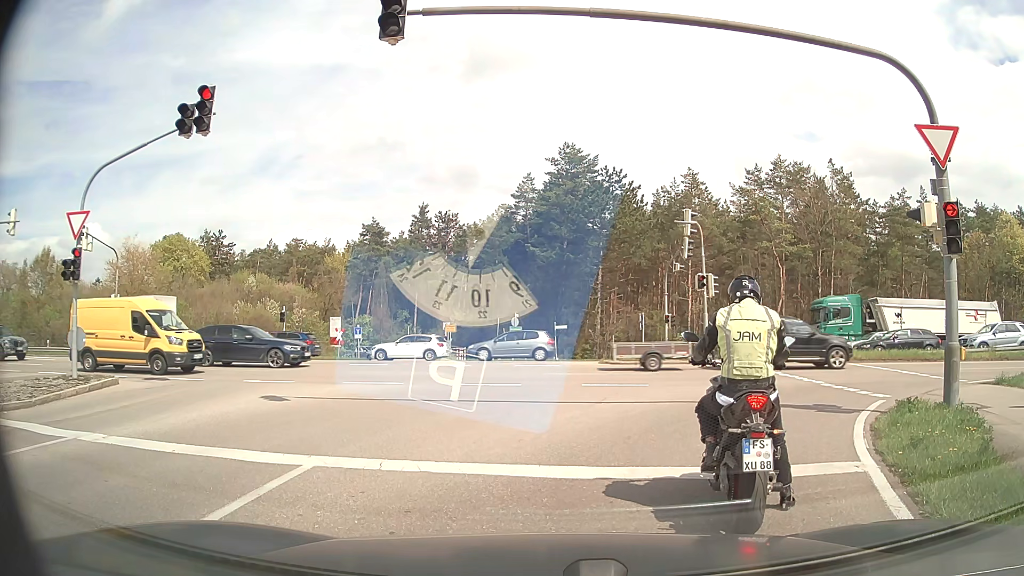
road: secondary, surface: asphalt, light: Day
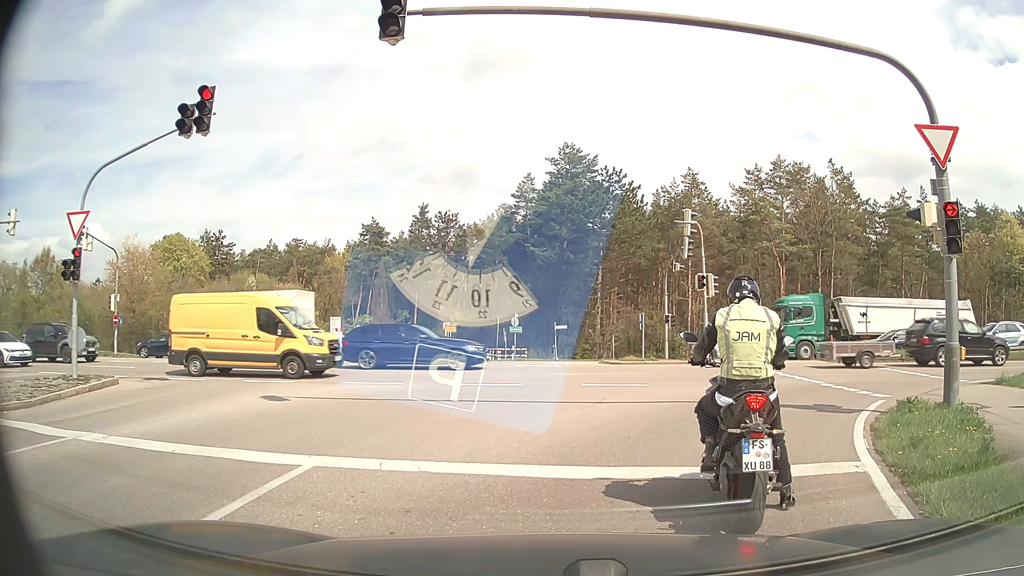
(0.0, 0.0) m; 0°
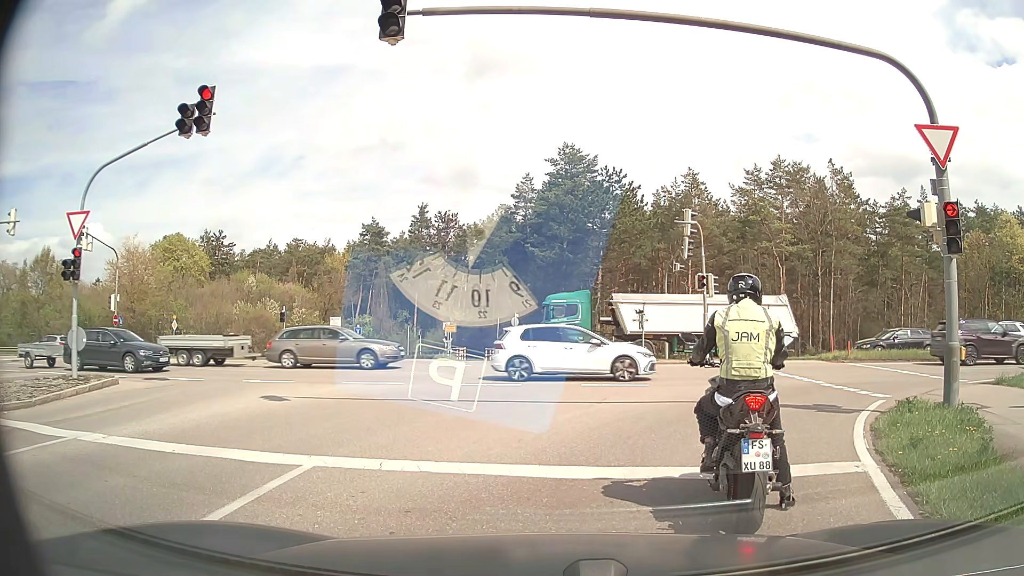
(0.0, 0.0) m; 0°
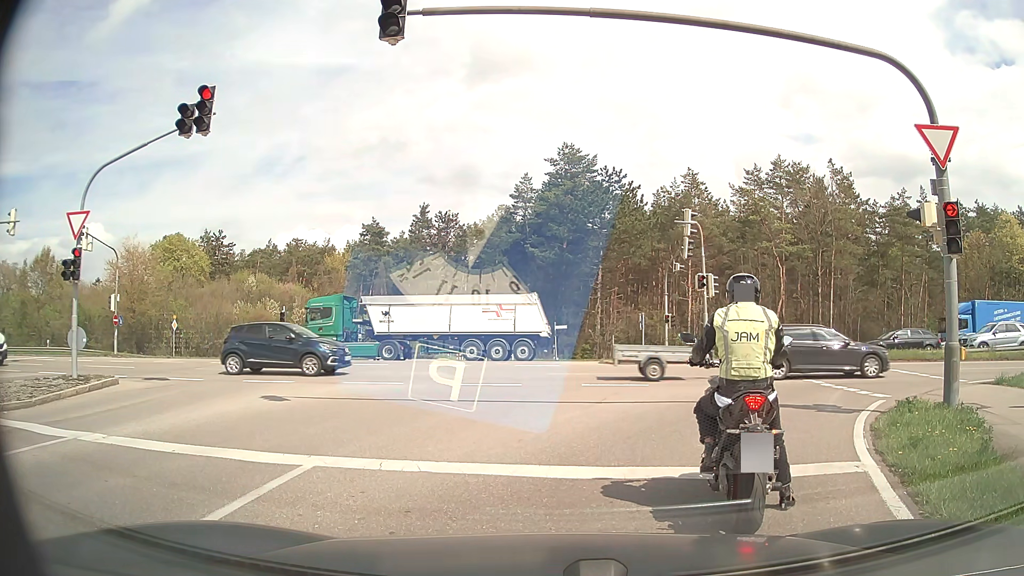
(0.0, 0.0) m; 0°
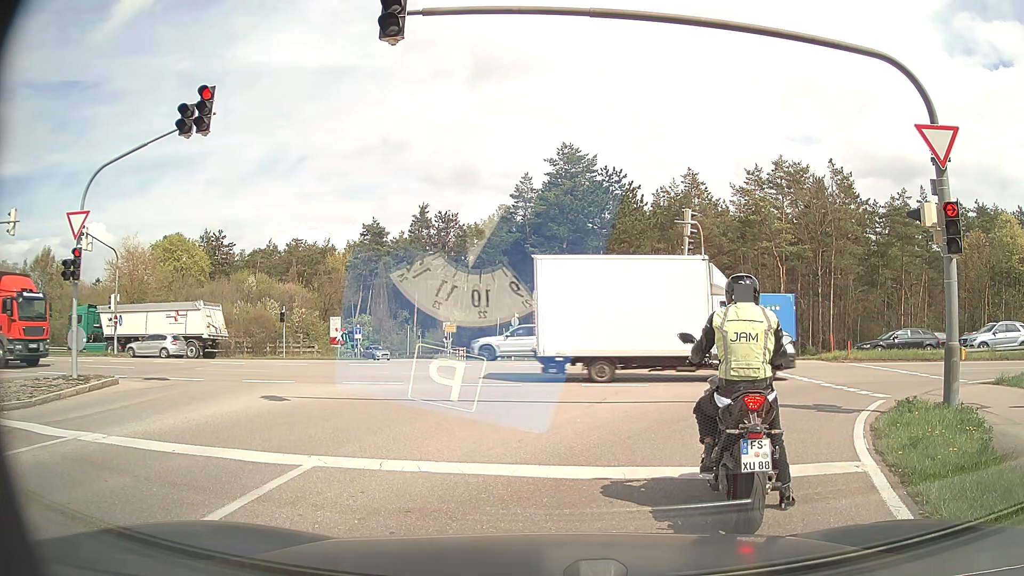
(0.0, 0.0) m; 0°
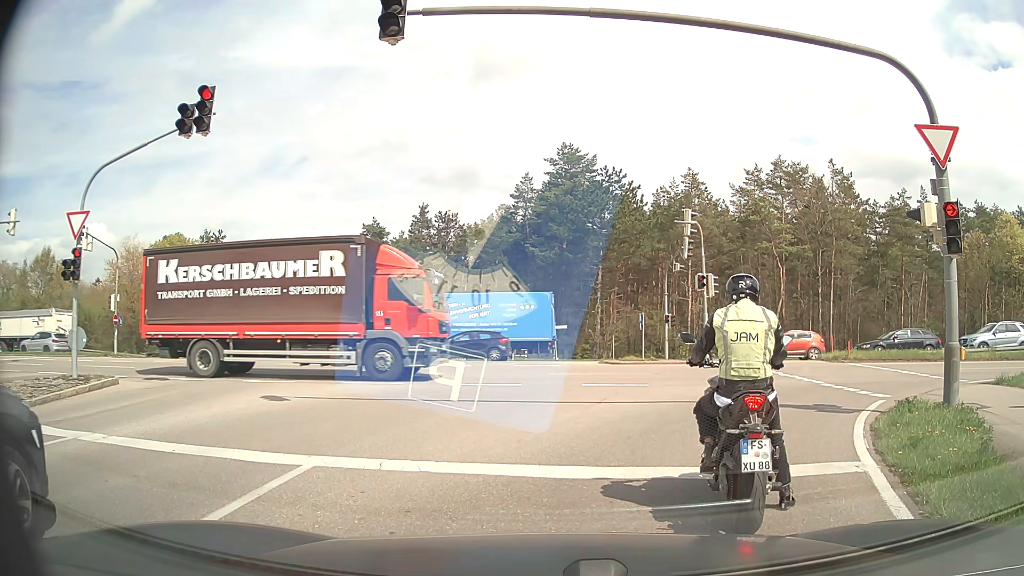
(0.0, 0.0) m; 0°
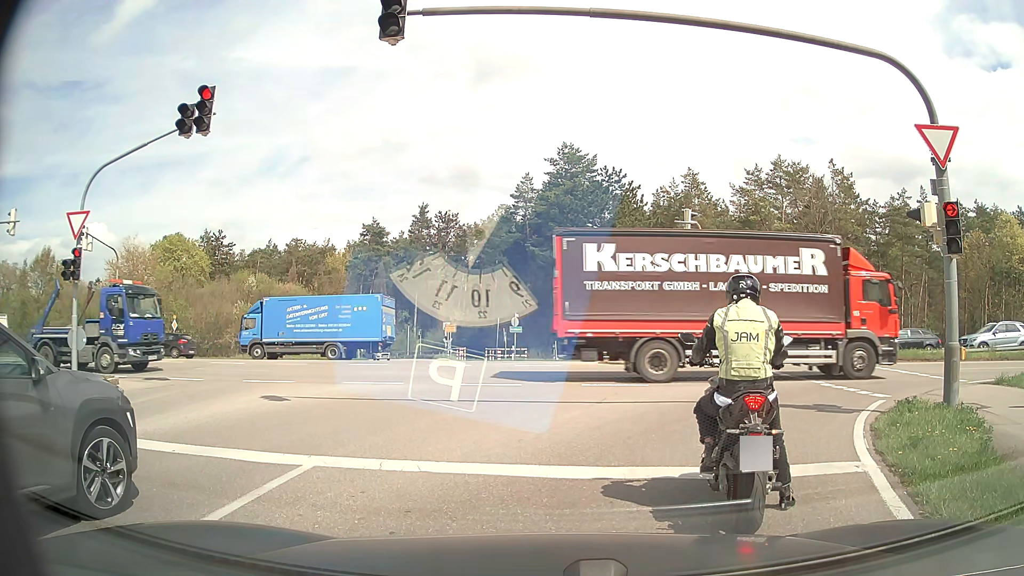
(0.0, 0.0) m; 0°
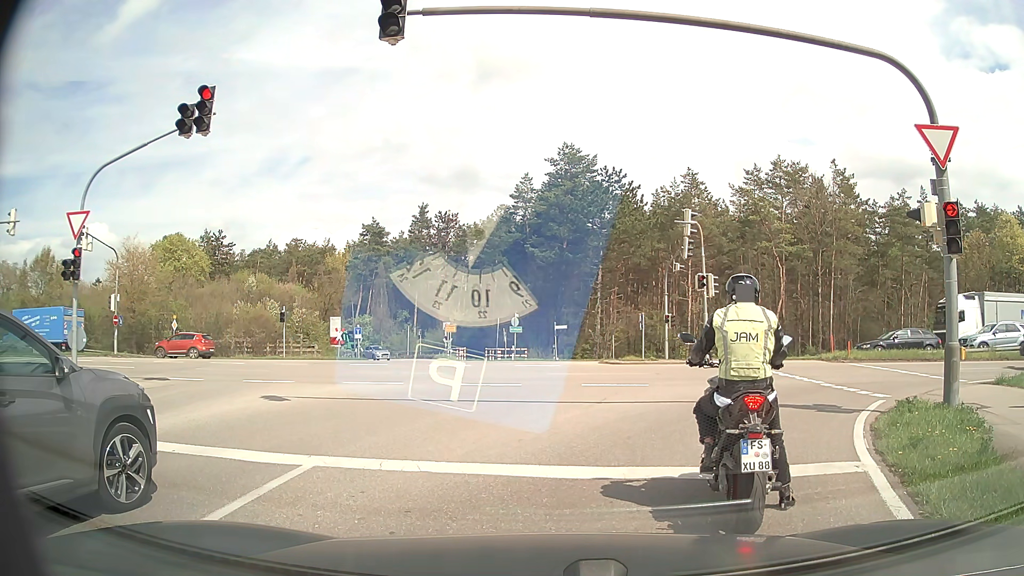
(0.0, 0.0) m; 0°
(+2, +10) (+9, +17) (+18, +19) (+28, +19) (+38, +18) (+48, +17) (+58, +16) (+68, +15) (+78, +15) (+88, +14) m
